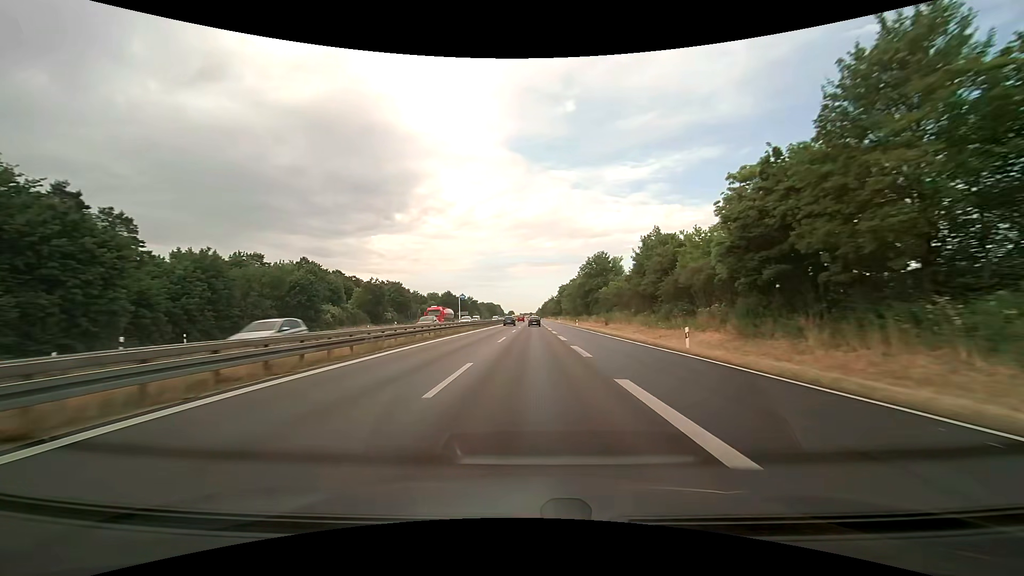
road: trunk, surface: asphalt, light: Day
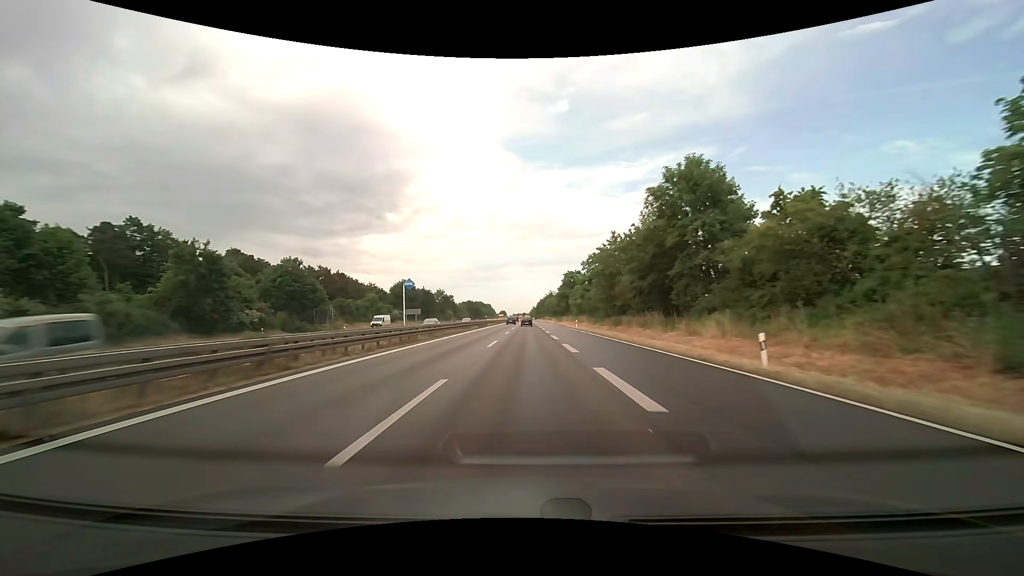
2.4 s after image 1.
(+0.5, +58.0) m; +1°
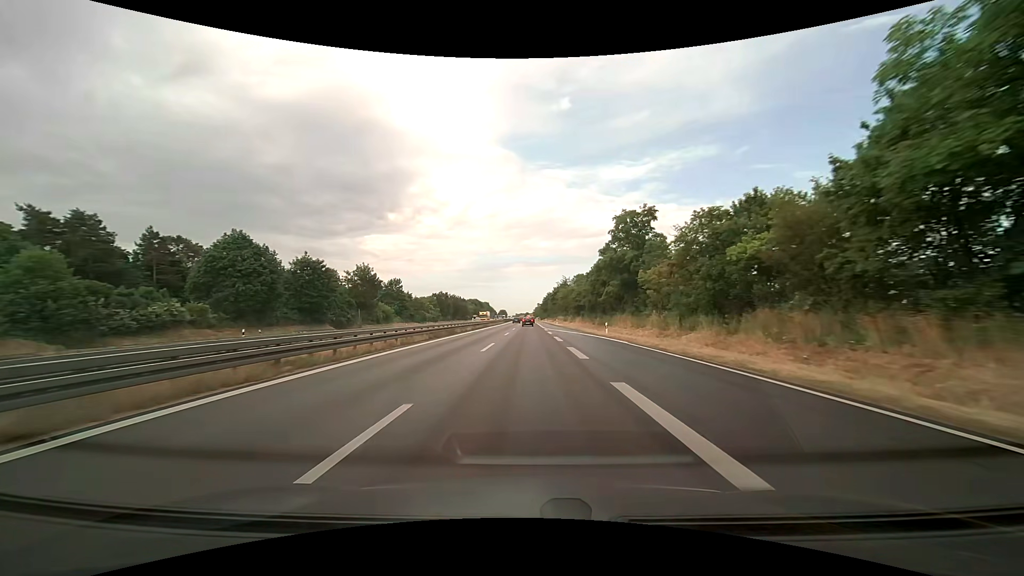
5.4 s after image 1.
(-0.1, +75.7) m; 0°
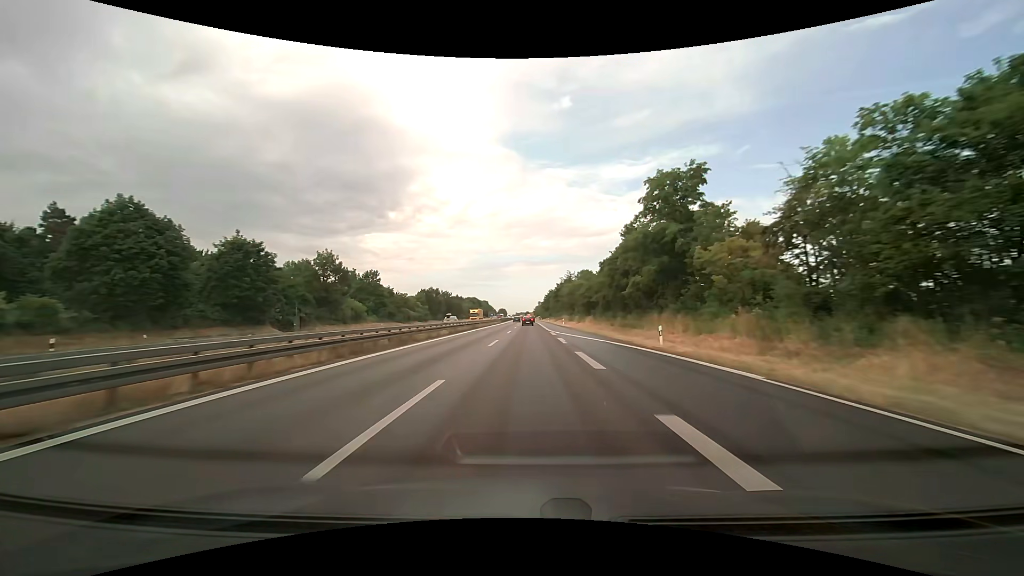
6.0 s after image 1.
(0.0, +15.5) m; 0°
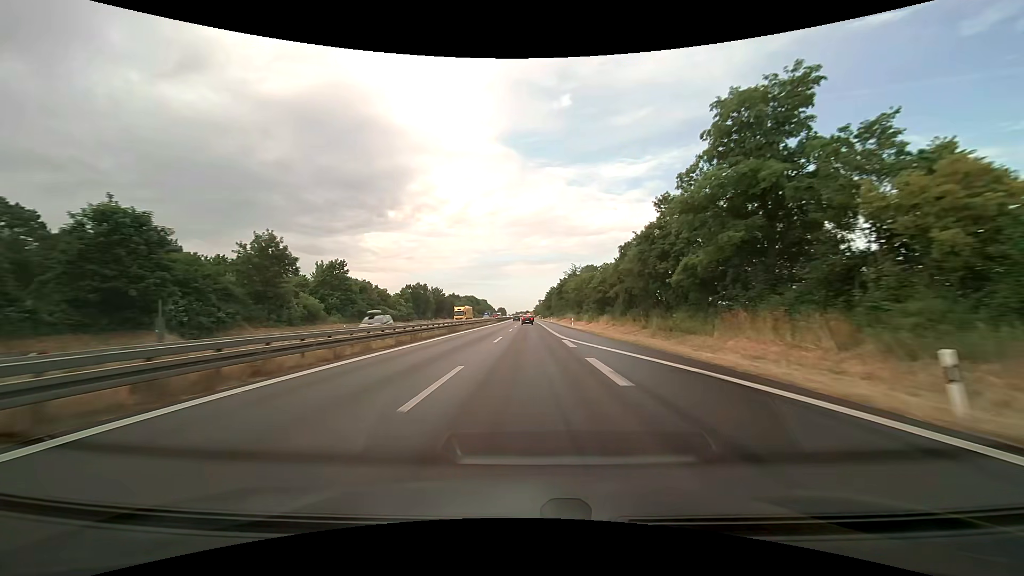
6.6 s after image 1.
(0.0, +15.3) m; 0°
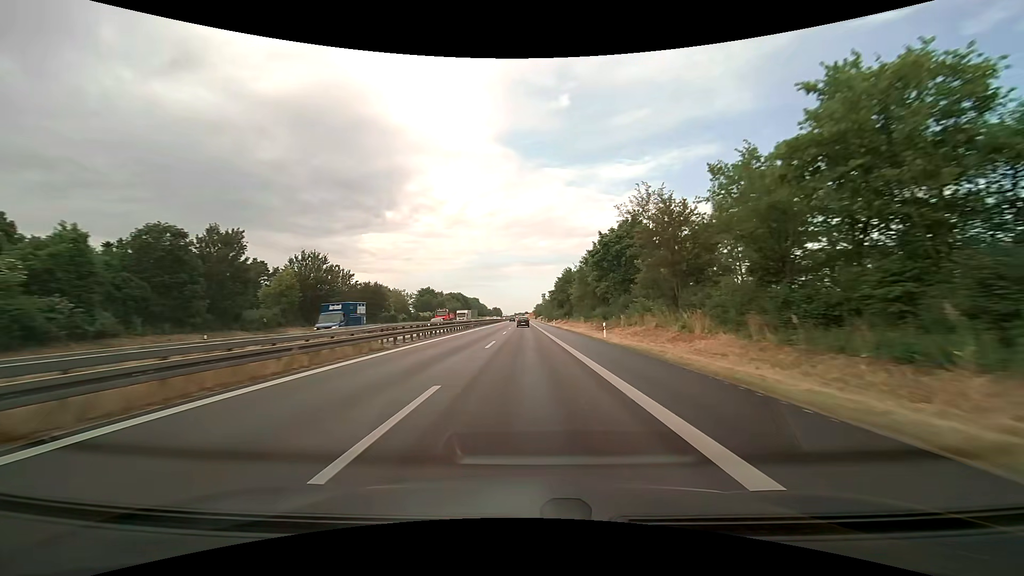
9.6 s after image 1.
(+0.3, +75.8) m; 0°
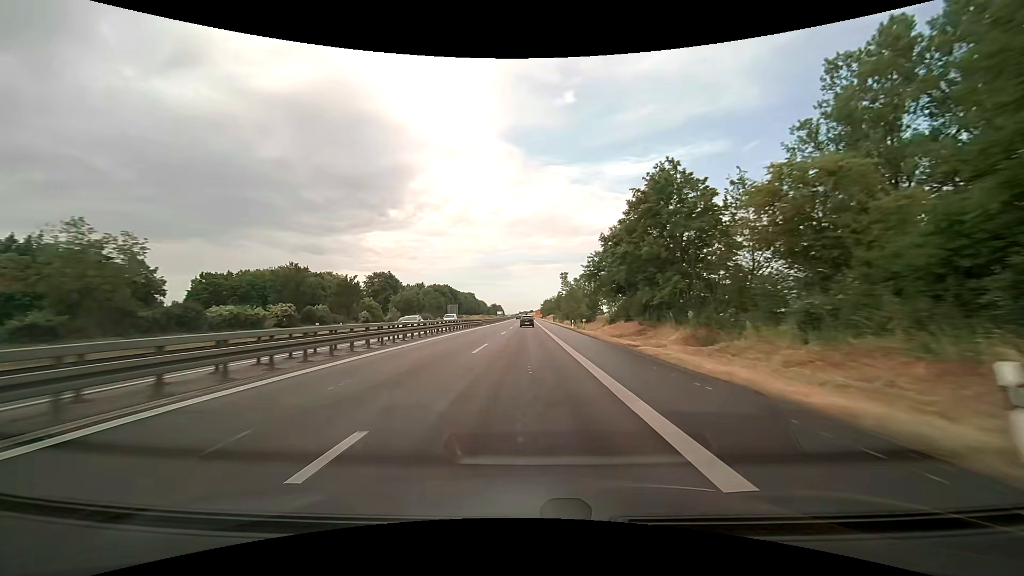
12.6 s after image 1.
(-0.5, +76.3) m; 0°
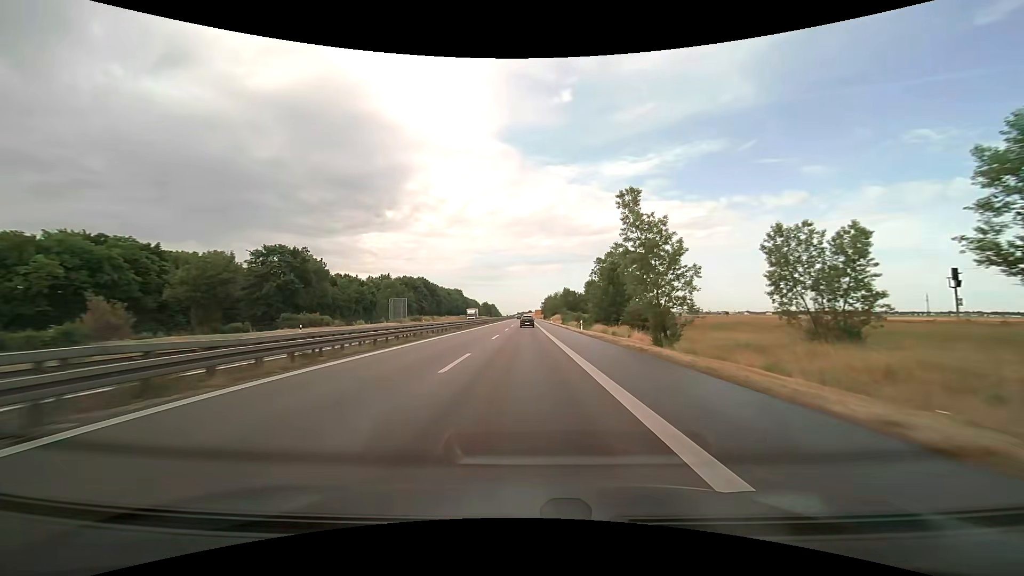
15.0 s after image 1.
(0.0, +60.2) m; 0°
(0, +10) (0, +20) (0, +30) (0, +40) (0, +50) (0, +60) (0, +70) (0, +80) (0, +90) (0, +100) m
